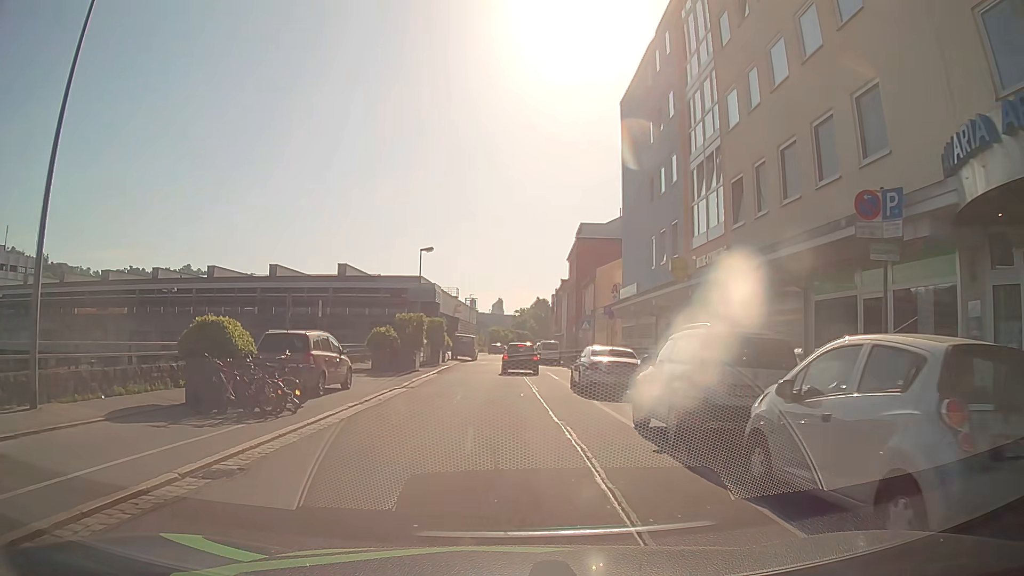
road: residential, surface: asphalt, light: Day
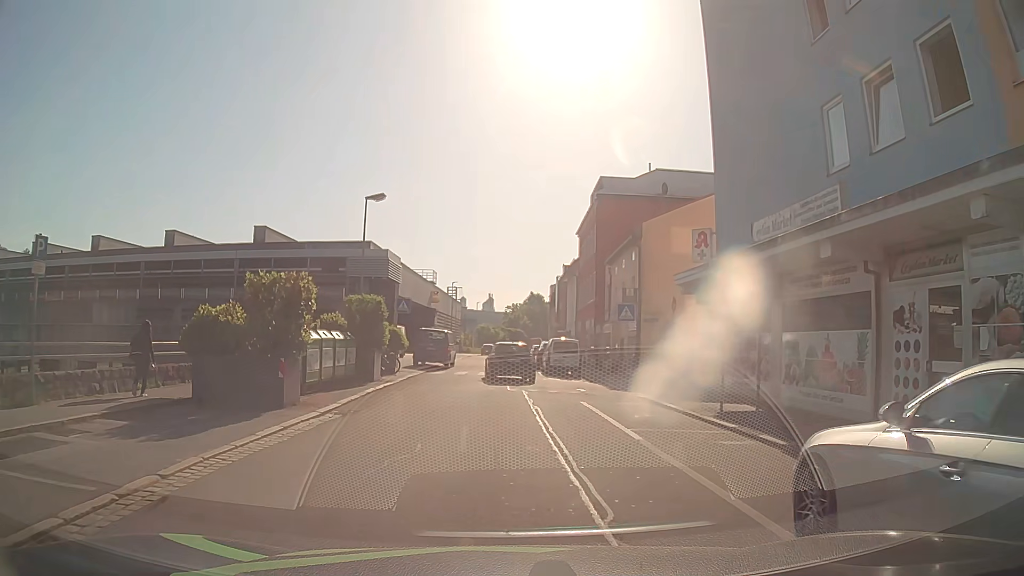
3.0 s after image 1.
(+0.2, +18.0) m; +1°
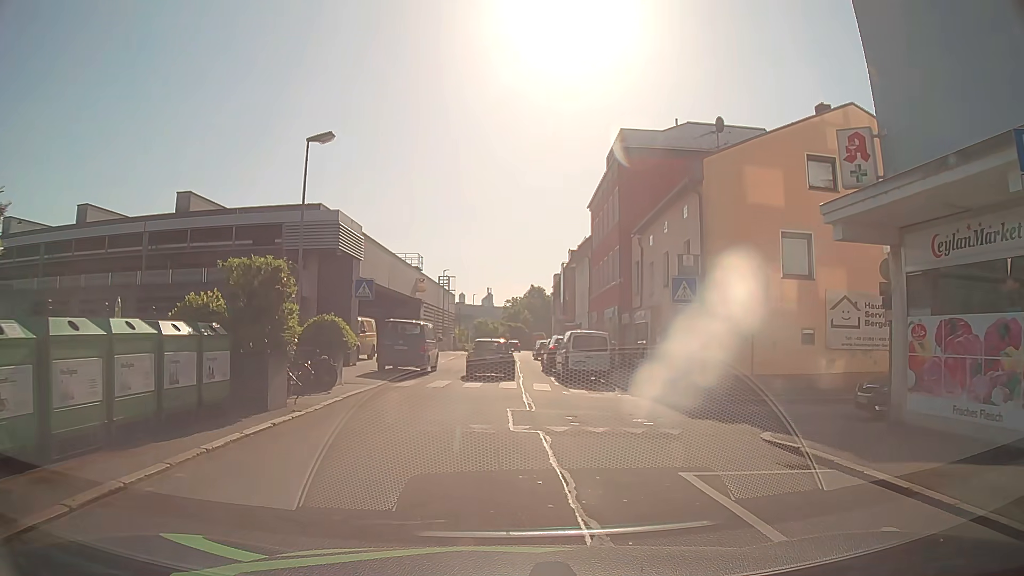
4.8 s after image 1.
(+0.1, +9.6) m; 0°
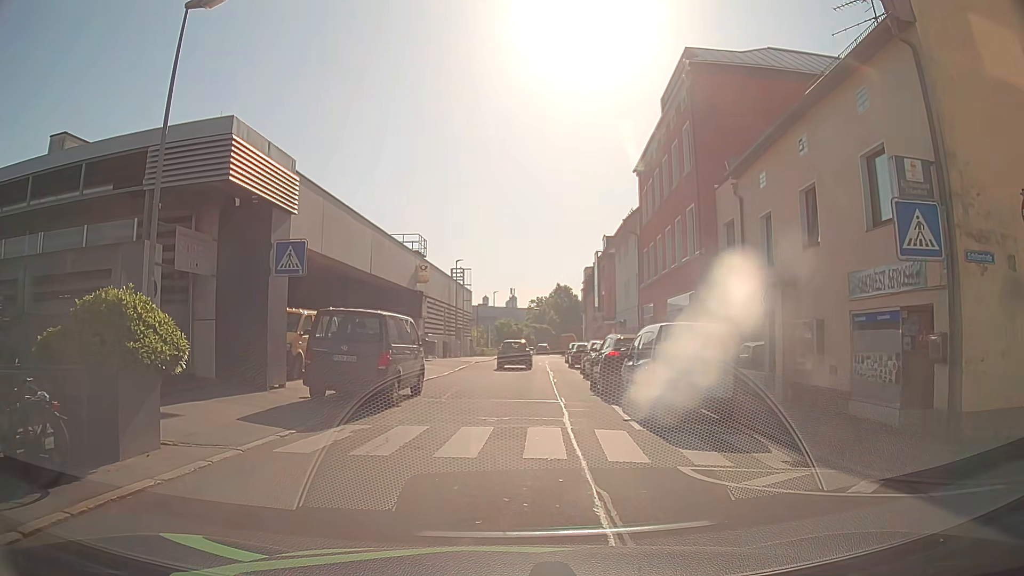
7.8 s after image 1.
(0.0, +11.0) m; -1°
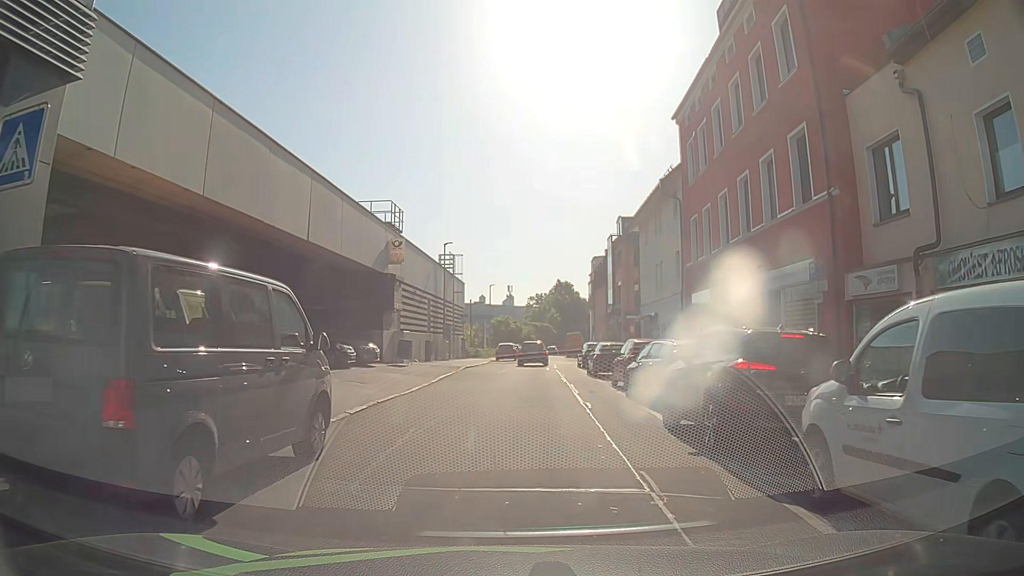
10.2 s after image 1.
(-0.3, +9.9) m; -1°
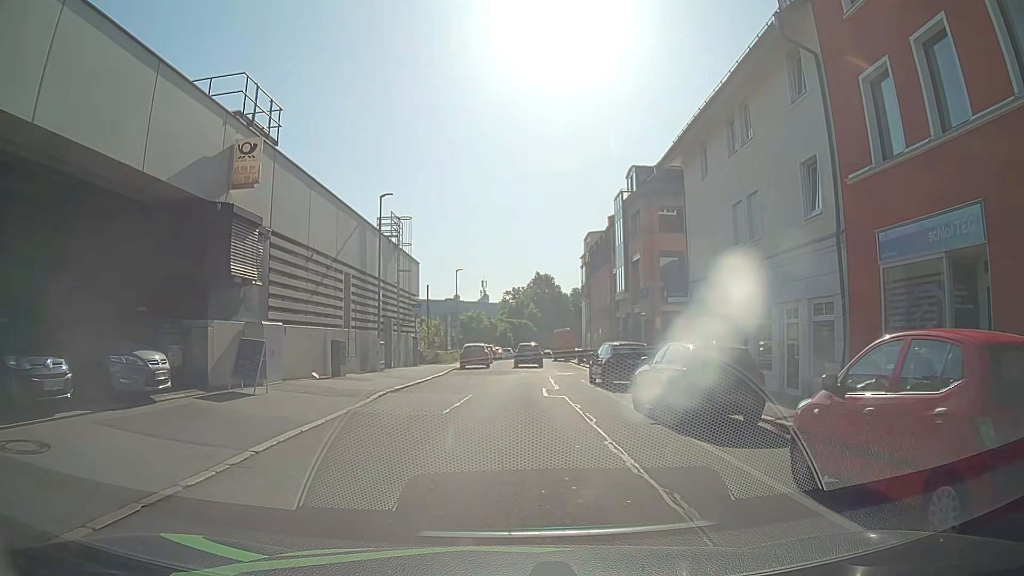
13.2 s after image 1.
(+0.5, +16.0) m; +3°
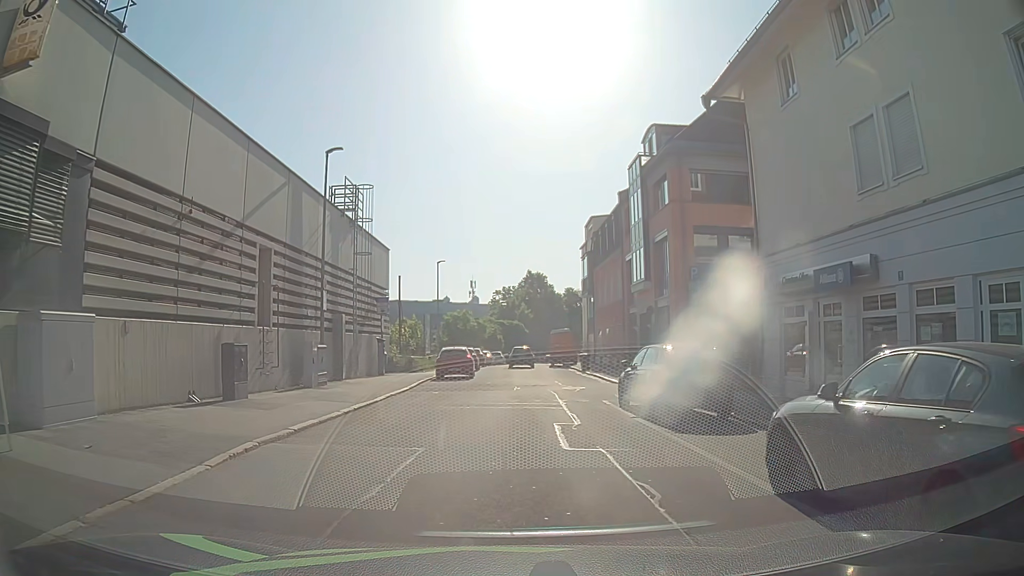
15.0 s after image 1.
(0.0, +8.2) m; +1°
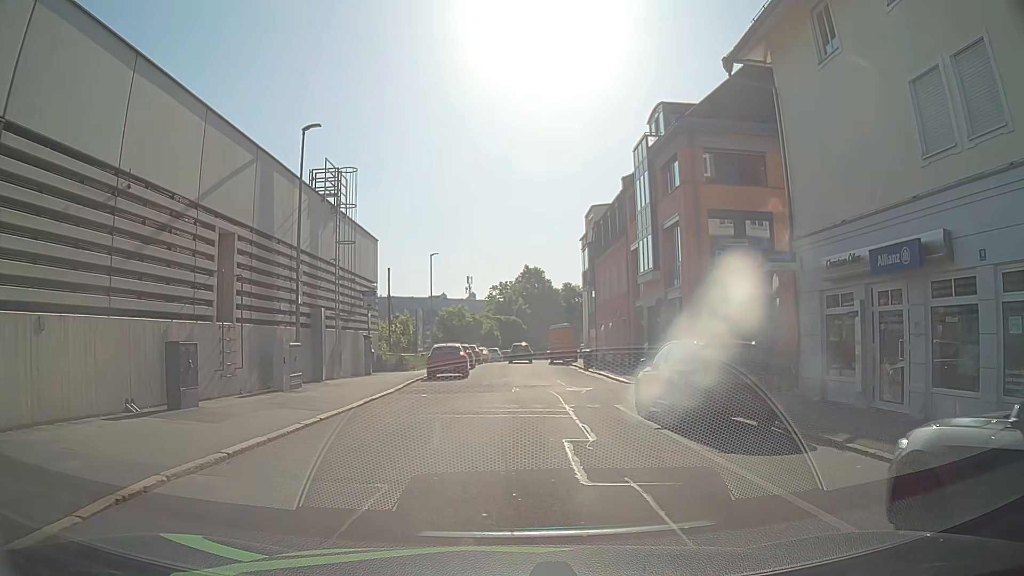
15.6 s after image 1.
(0.0, +2.4) m; 0°
(0, +10) (0, +20) (0, +30) (0, +40) (-1, +50) (0, +60) (+1, +70) (+2, +80) (+3, +90) (+4, +100) m
